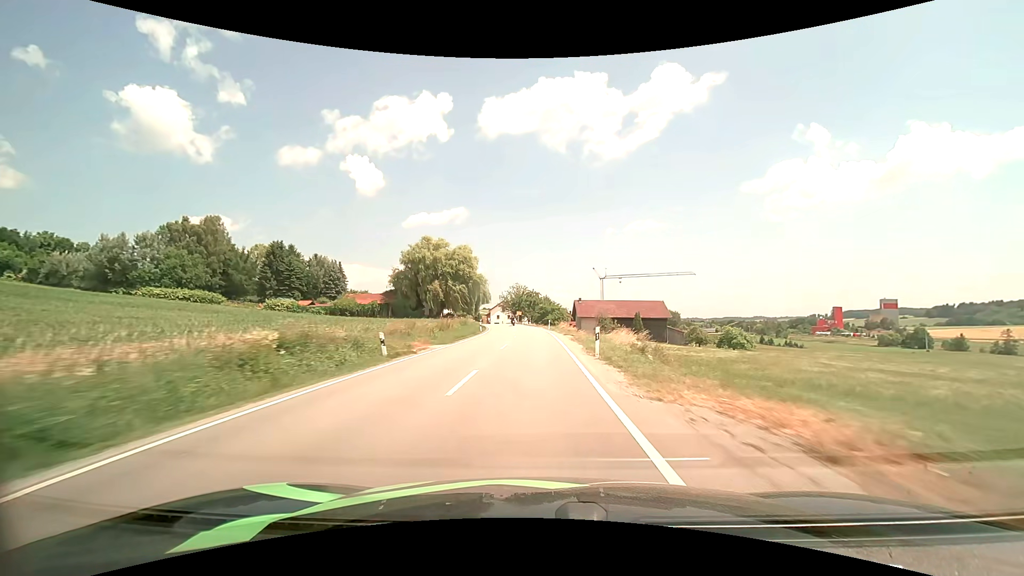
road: secondary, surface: asphalt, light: Day
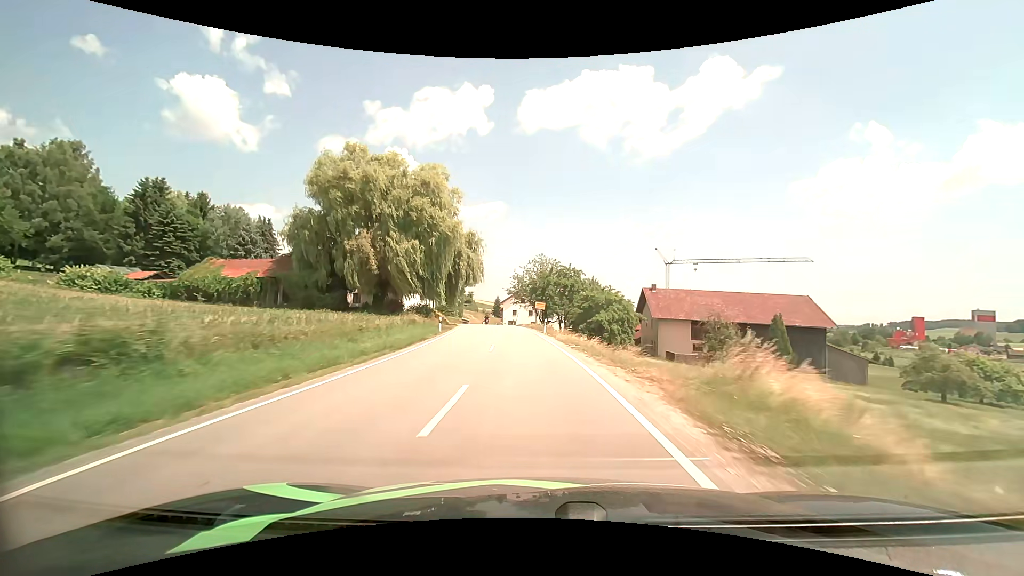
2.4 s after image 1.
(-0.7, +50.7) m; -3°
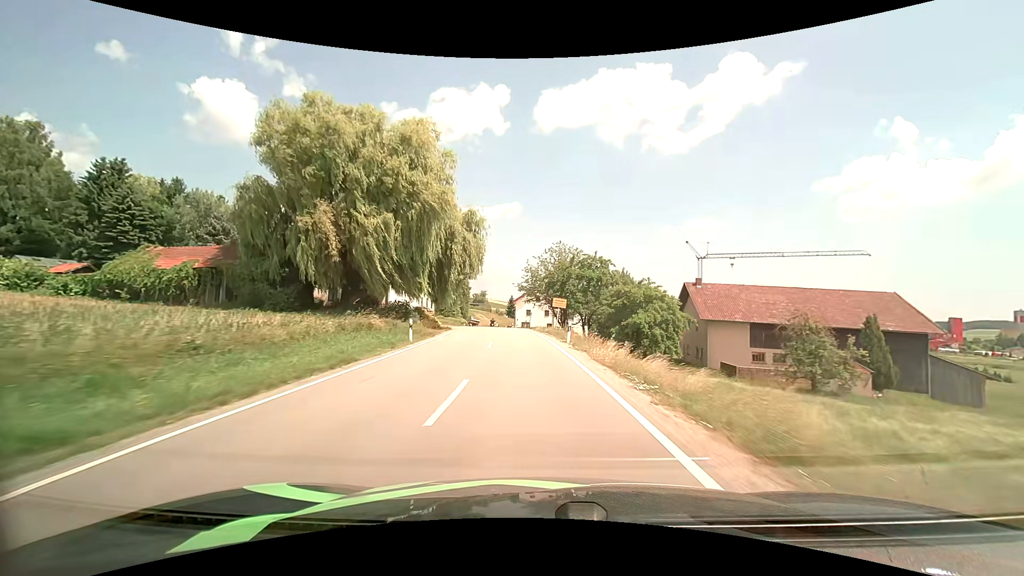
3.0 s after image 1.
(-0.2, +11.6) m; -2°
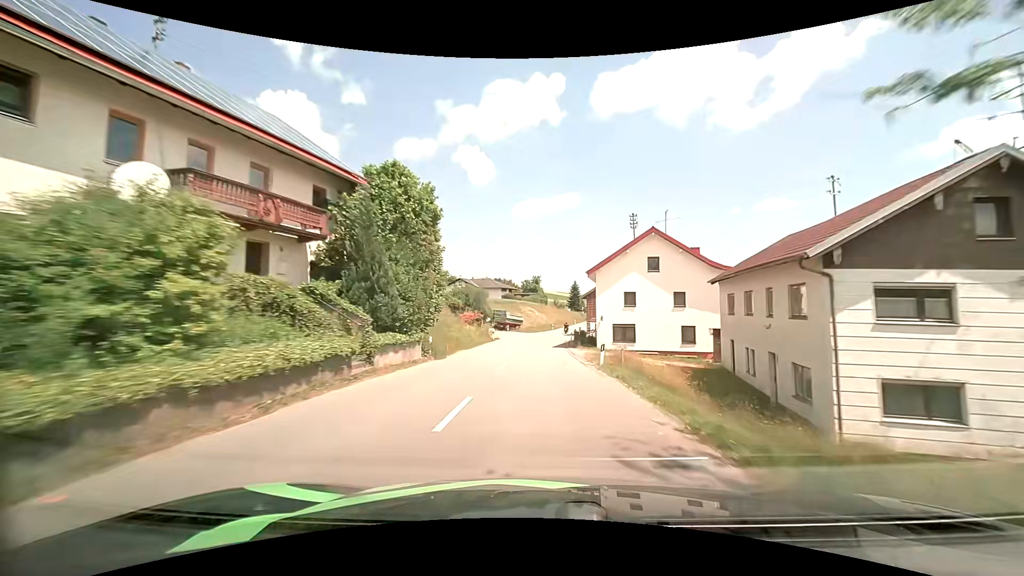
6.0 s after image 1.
(-3.9, +54.2) m; -7°
(0, +10) (0, +20) (0, +30) (+1, +40) (+1, +50) (+2, +60) (+3, +70) (+5, +80) (+7, +90) (+8, +99) m
